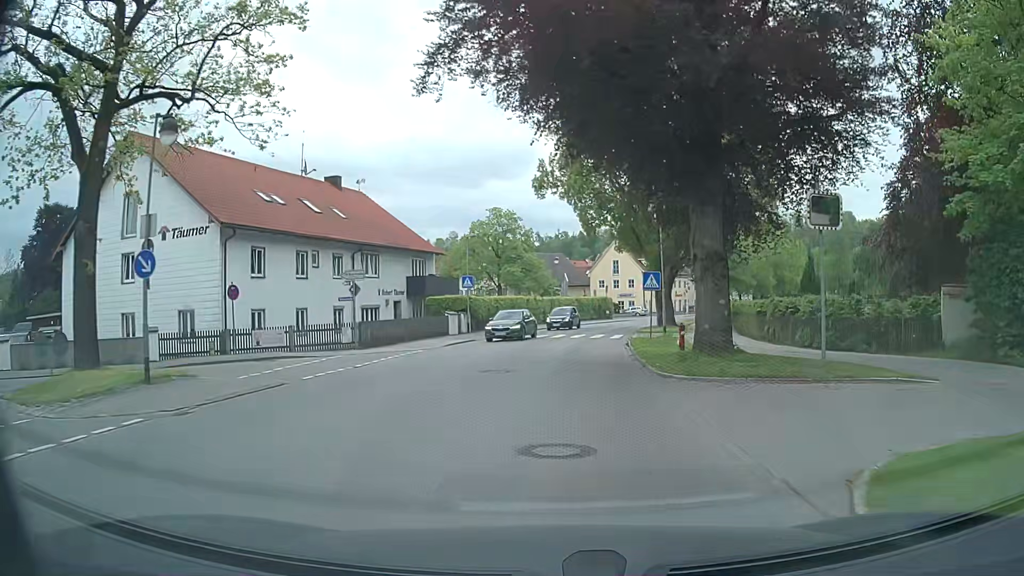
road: tertiary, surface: asphalt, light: Day
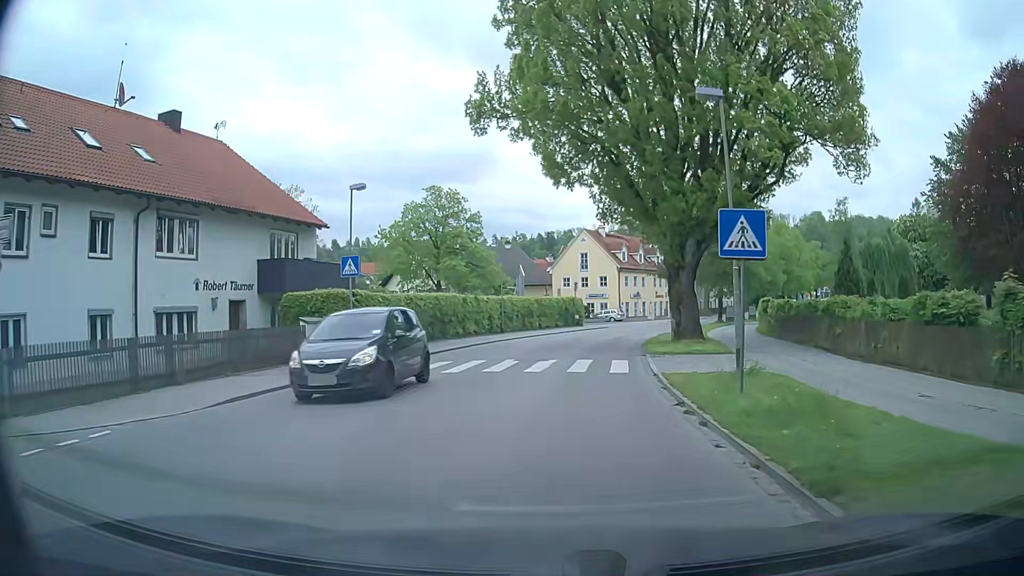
(+0.6, +17.8) m; +4°
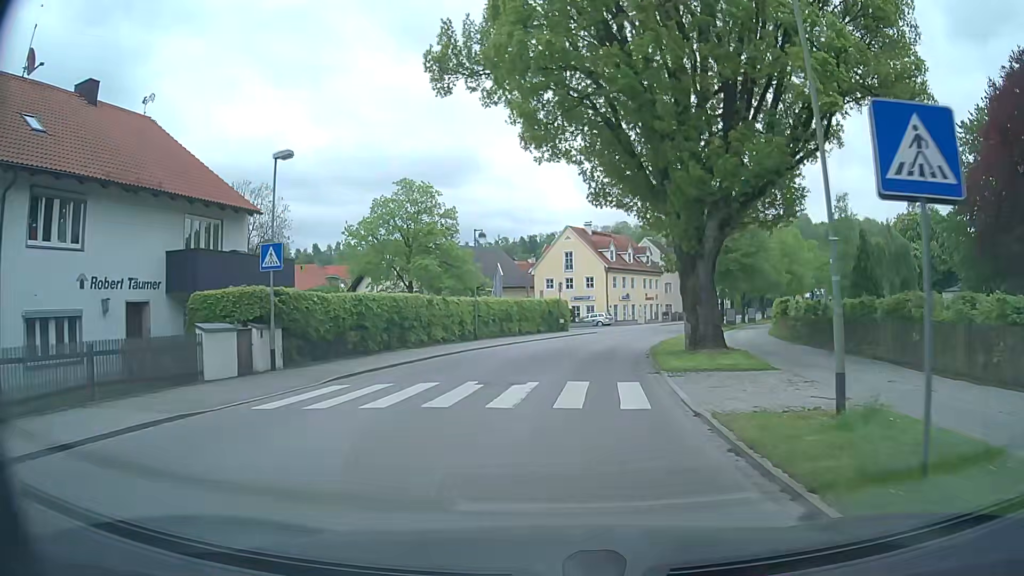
(0.0, +5.9) m; +1°
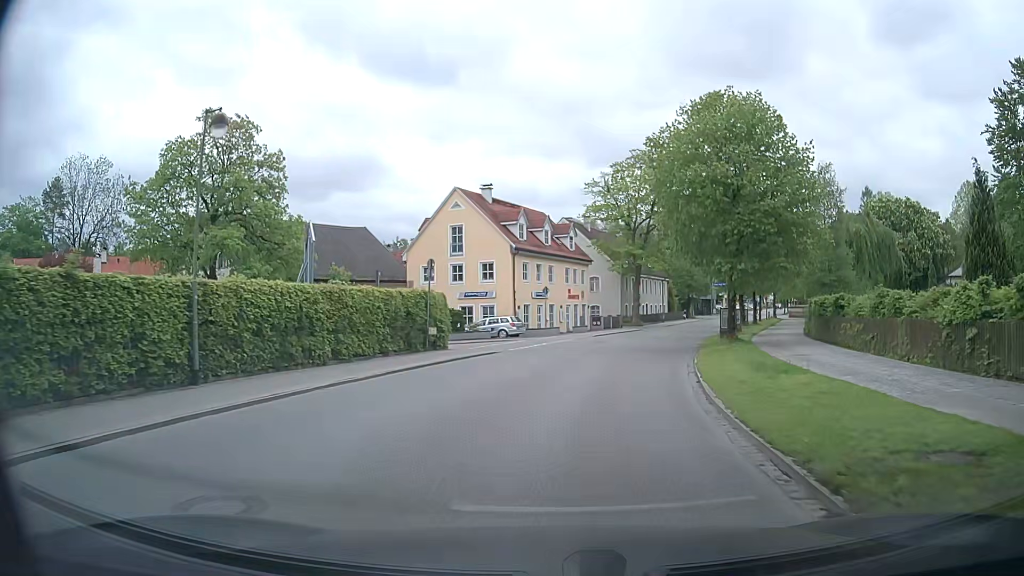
(+1.5, +23.5) m; +9°
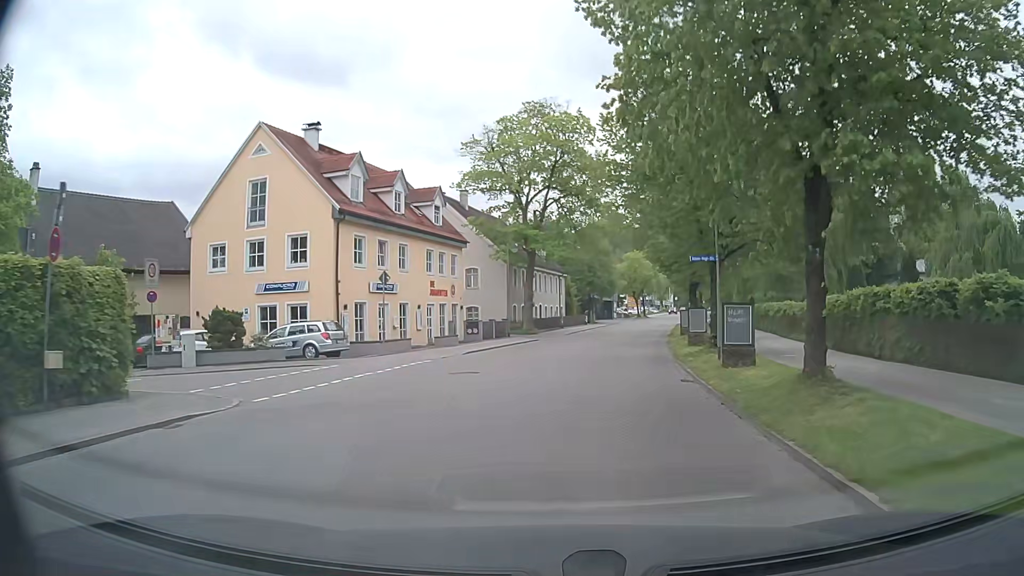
(+1.2, +17.6) m; +9°
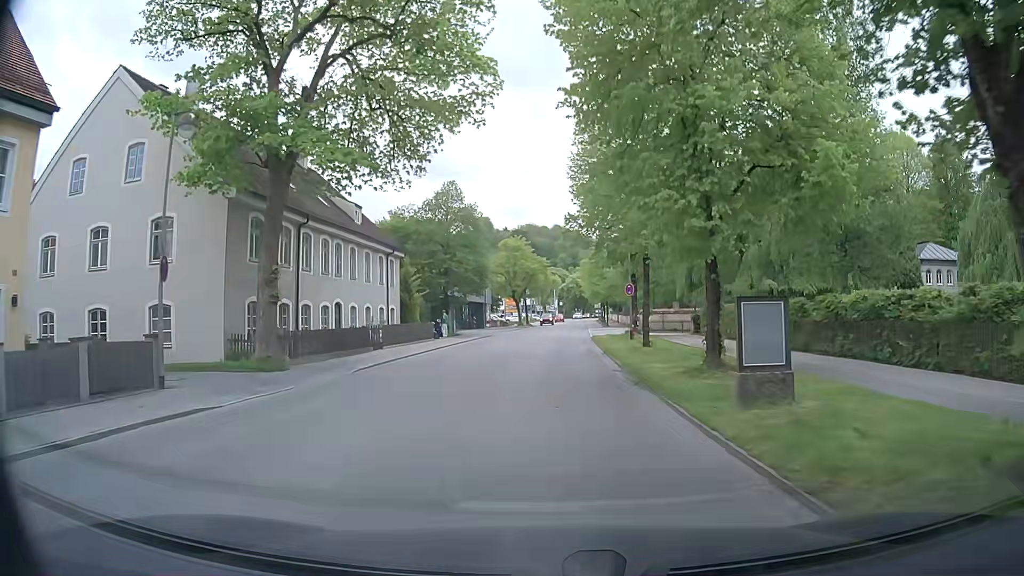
(+3.0, +29.9) m; +10°
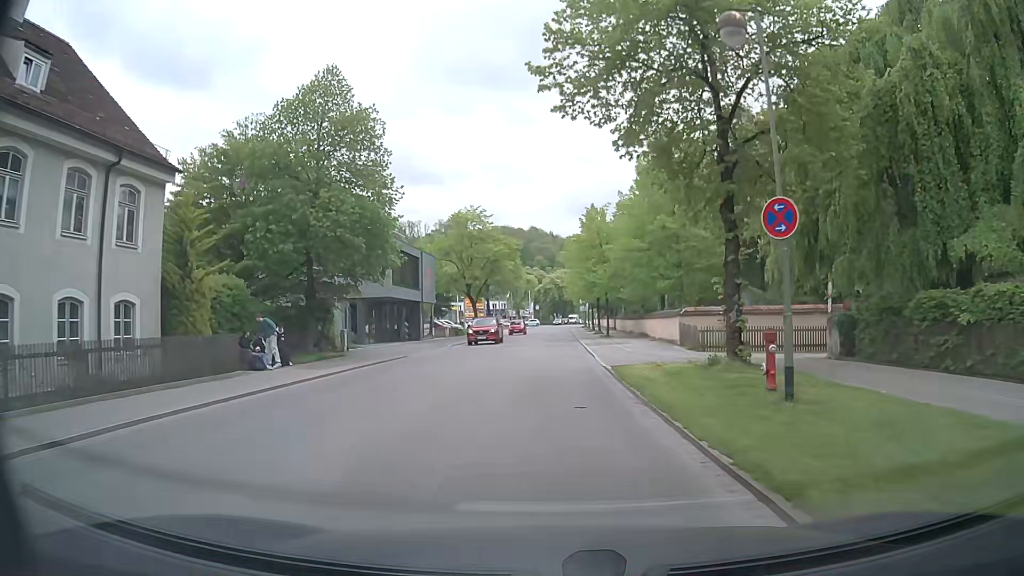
(+0.6, +25.7) m; +2°
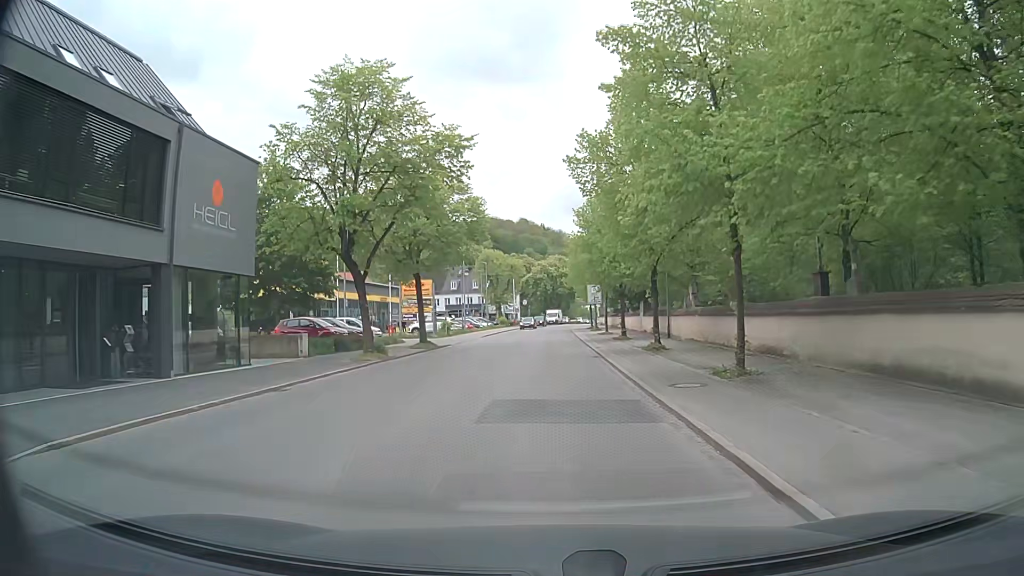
(+0.3, +34.4) m; +1°
(0, +10) (0, +20) (0, +30) (0, +40) (0, +50) (+1, +60) (+1, +70) (+1, +80) (+2, +90) (+3, +100) m
